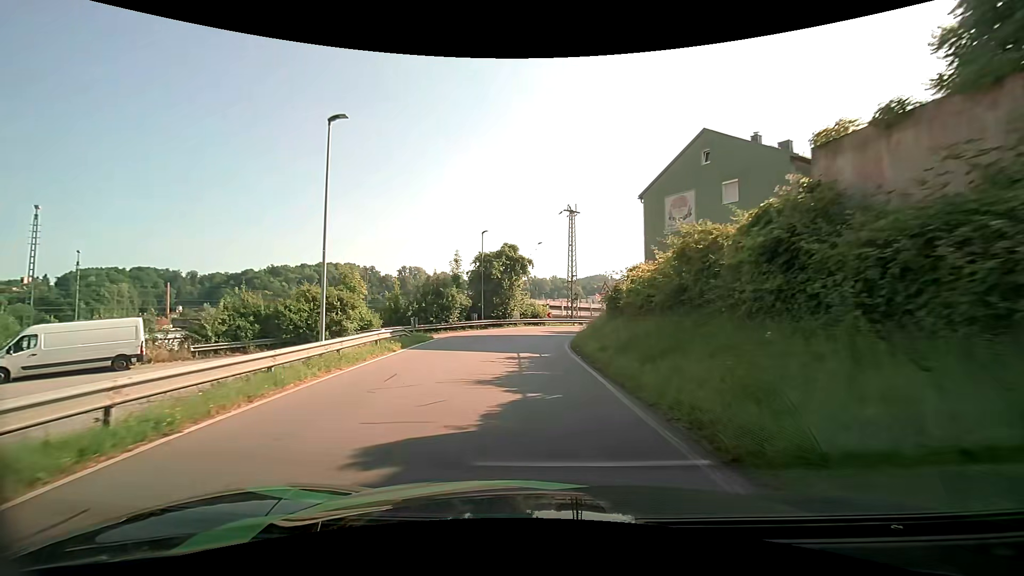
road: residential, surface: asphalt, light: Day
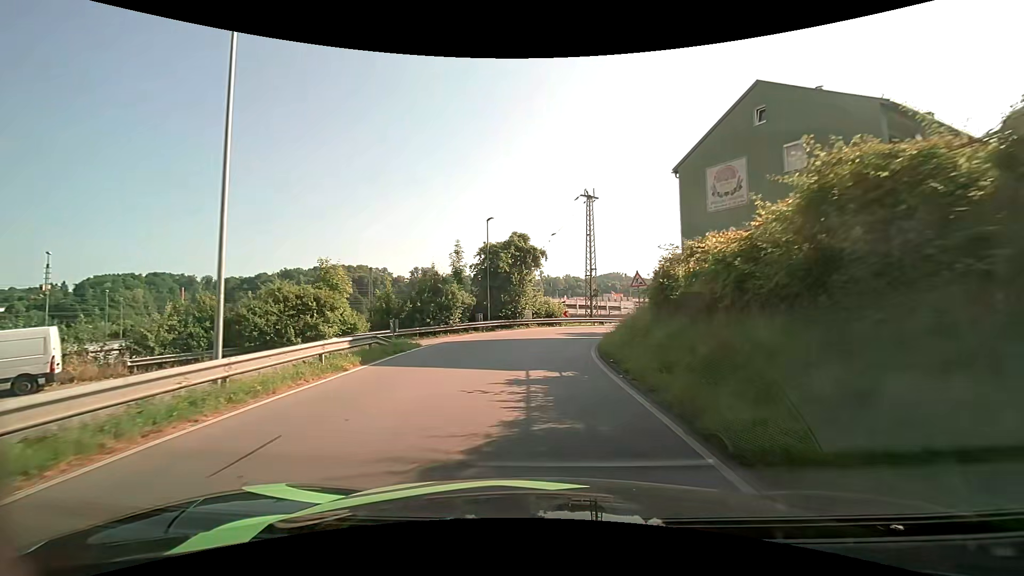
(0.0, +5.7) m; -1°
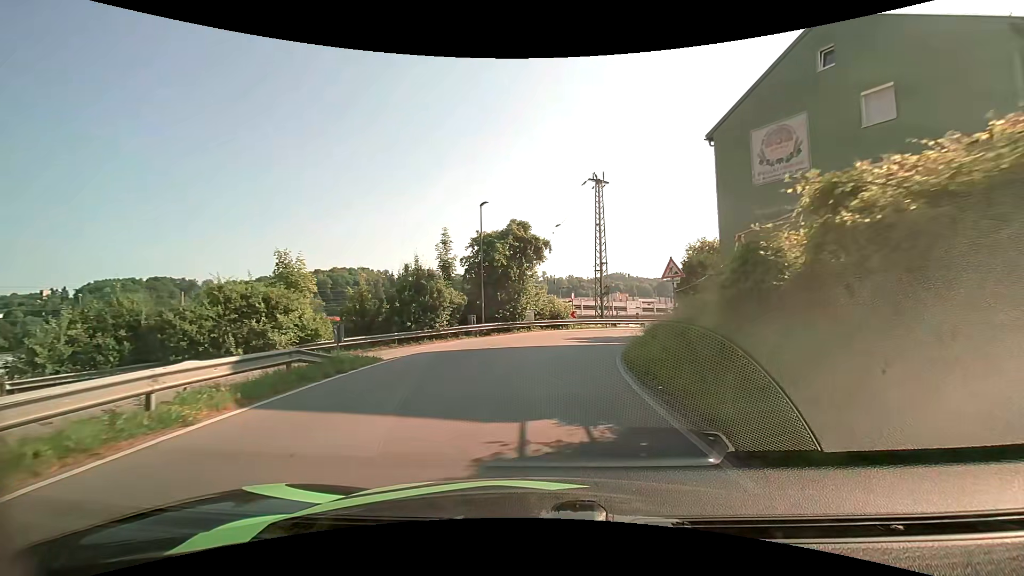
(0.0, +5.5) m; 0°
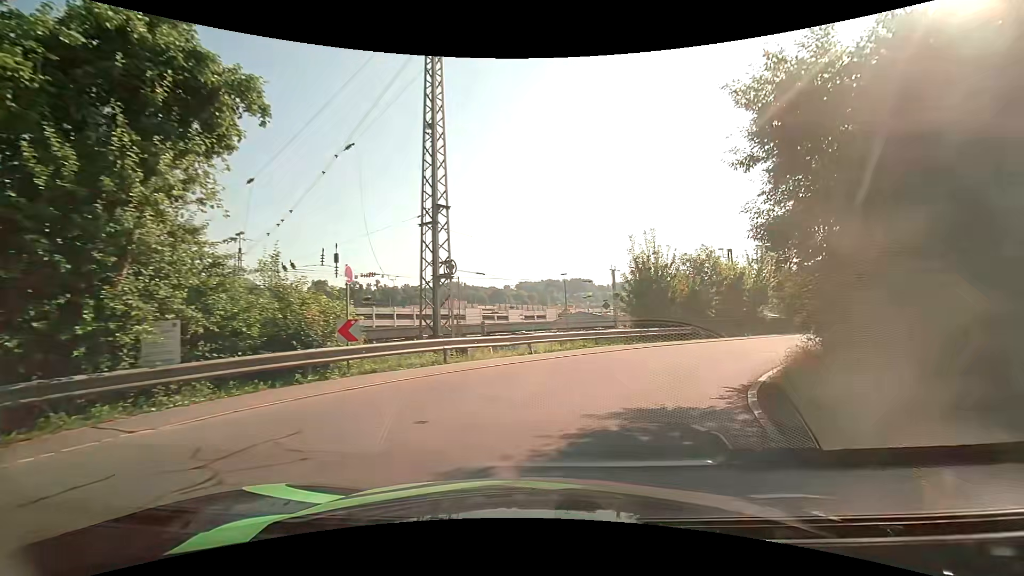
(+2.3, +22.5) m; +18°
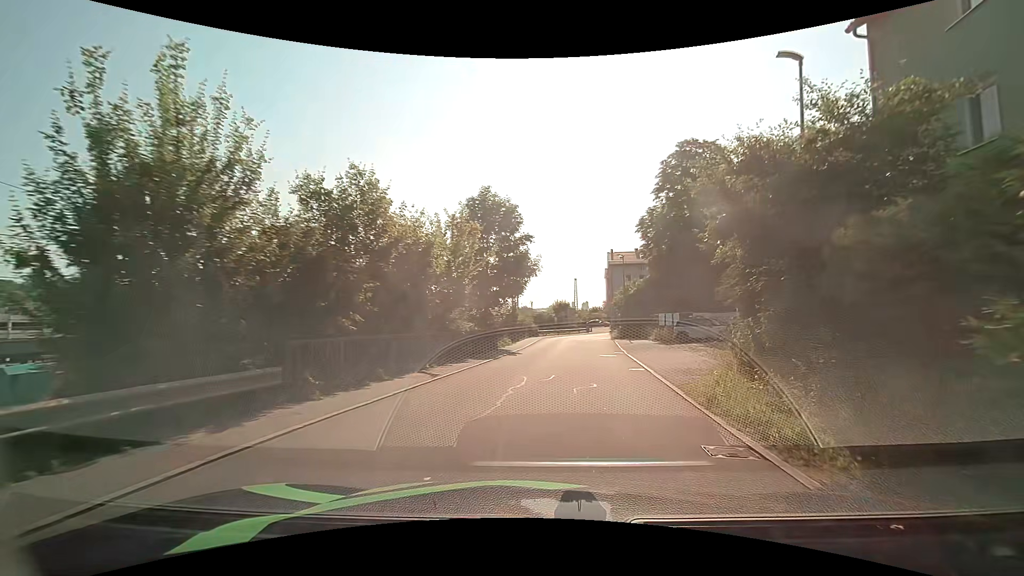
(+5.9, +17.6) m; +35°
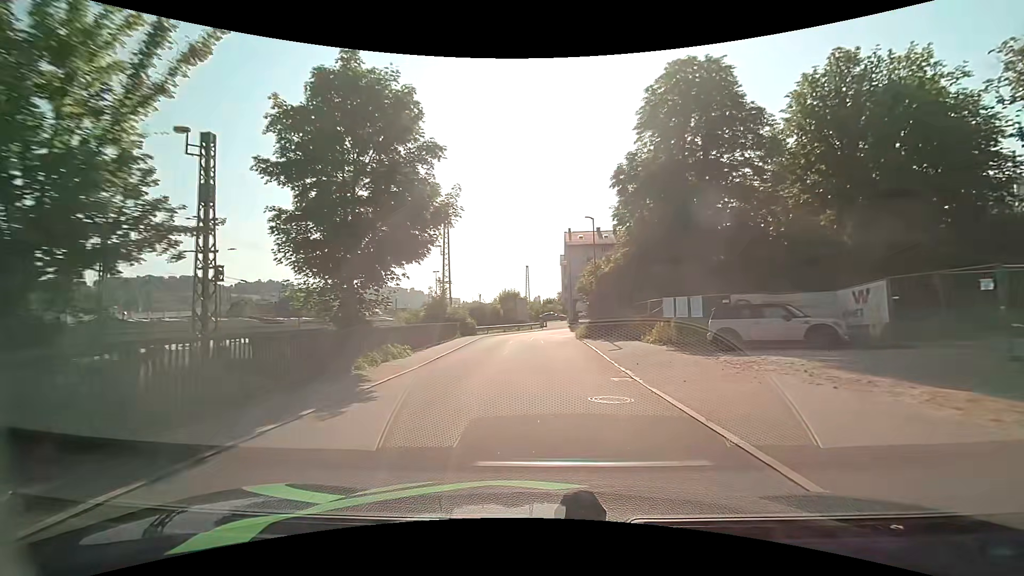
(+1.2, +15.6) m; +6°
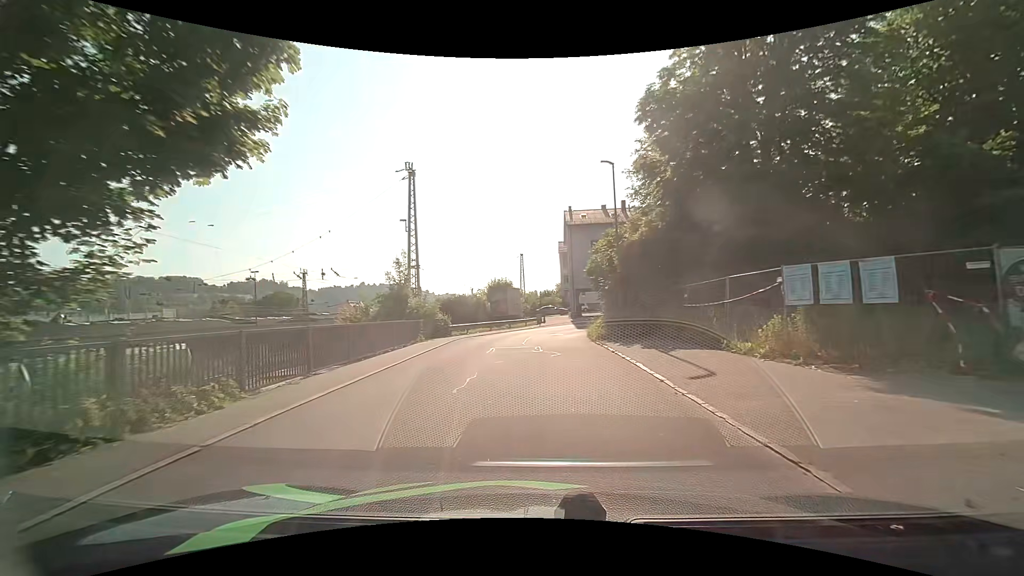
(0.0, +11.0) m; 0°
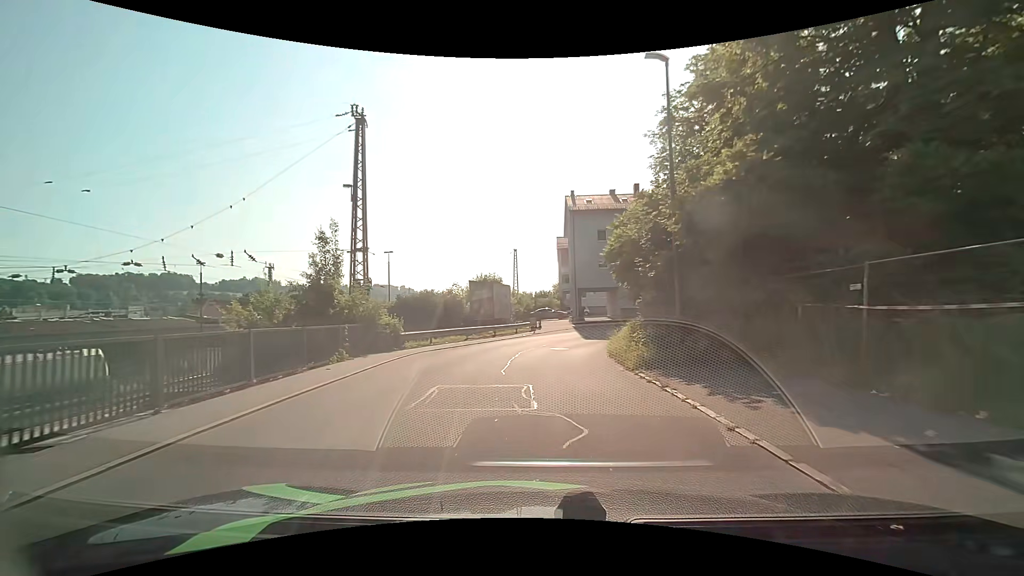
(+0.1, +9.8) m; 0°
(0, +10) (+1, +20) (+4, +29) (+11, +37) (+20, +40) (+30, +40) (+40, +40) (+50, +39) (+60, +39) (+70, +38) m
